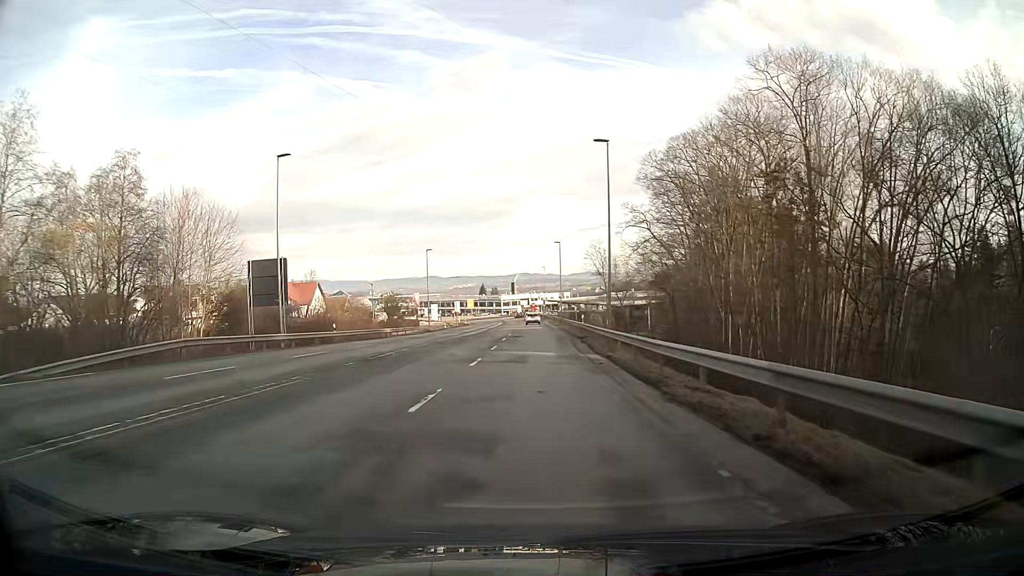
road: secondary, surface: asphalt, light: Day
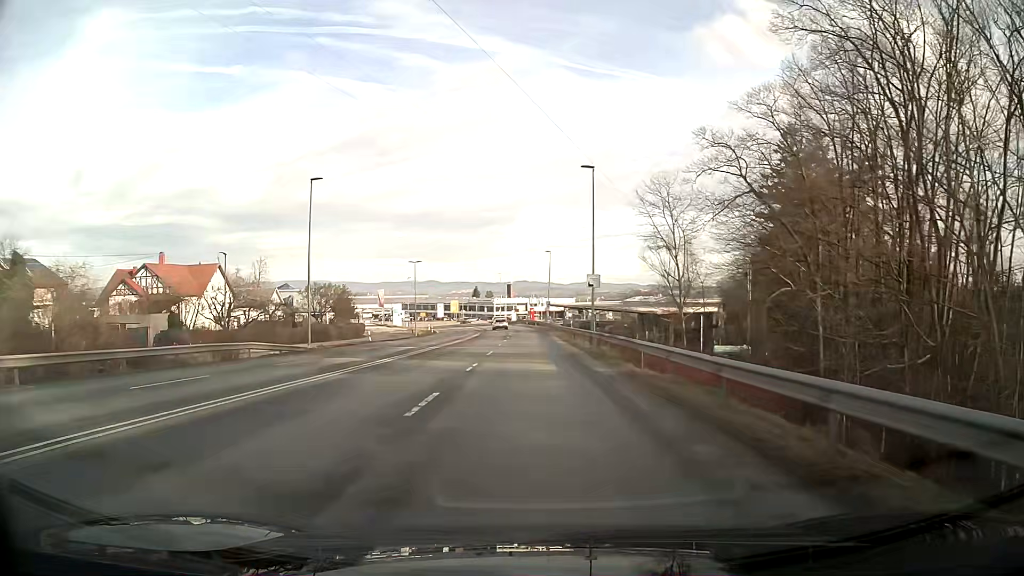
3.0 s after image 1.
(0.0, +45.6) m; 0°
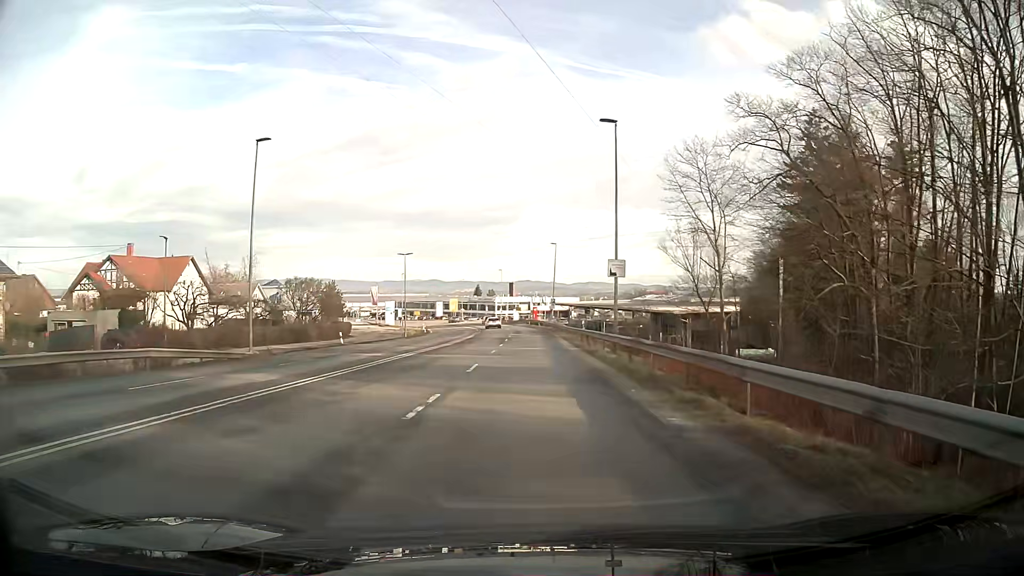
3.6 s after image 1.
(0.0, +9.1) m; 0°
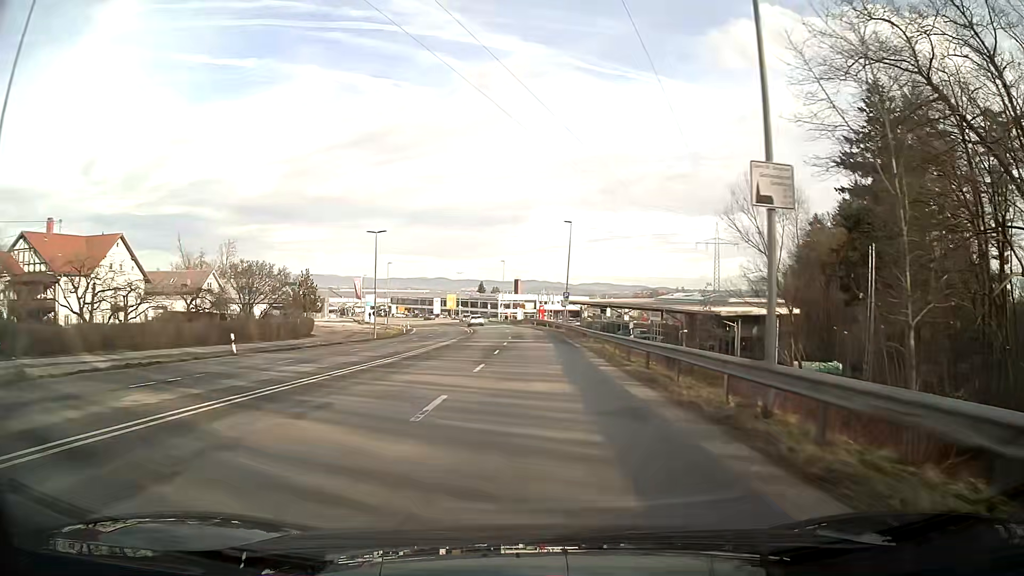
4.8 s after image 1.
(-0.1, +18.3) m; -1°
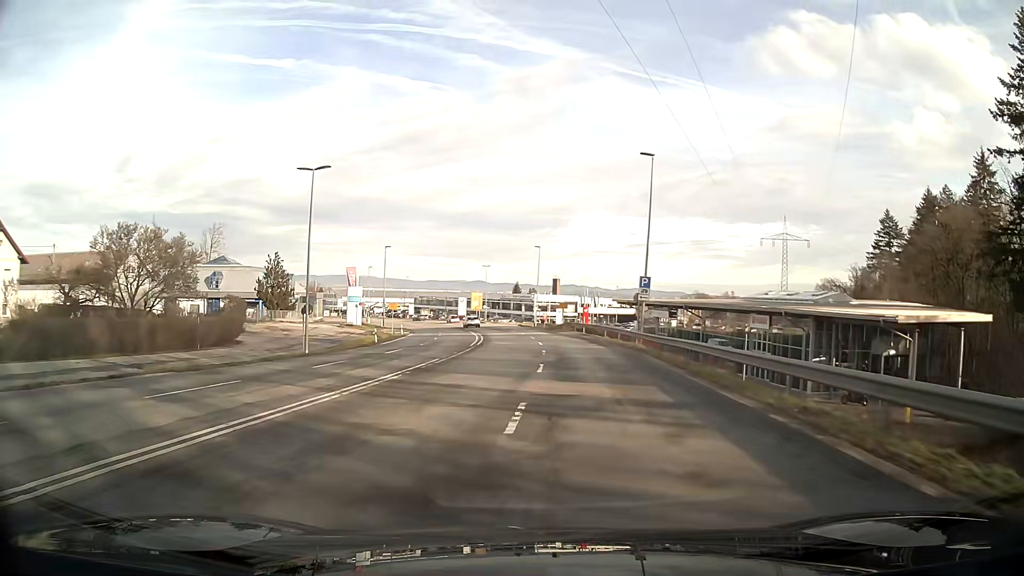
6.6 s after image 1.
(-0.7, +27.5) m; -3°
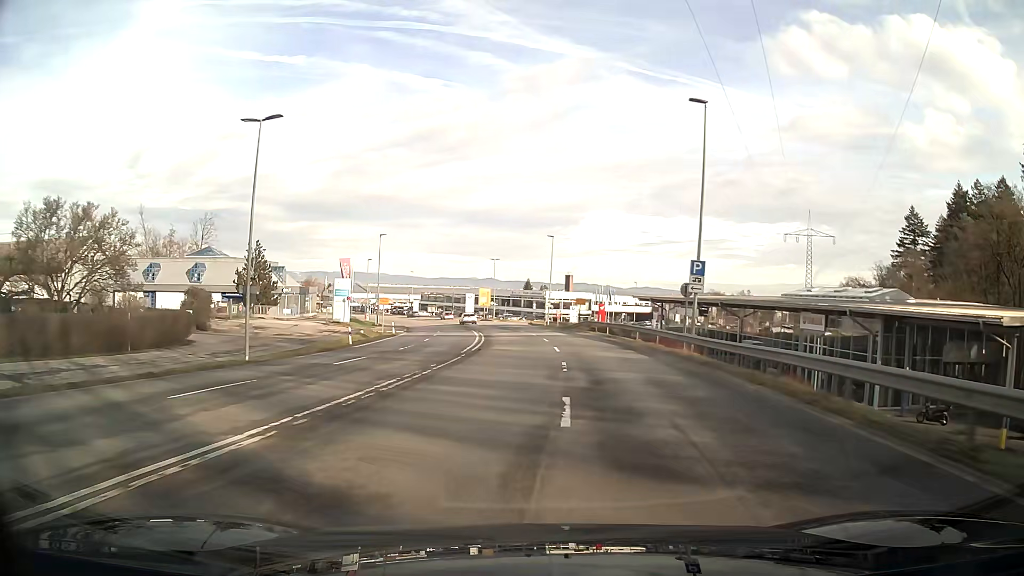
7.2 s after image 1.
(-0.1, +9.1) m; -1°
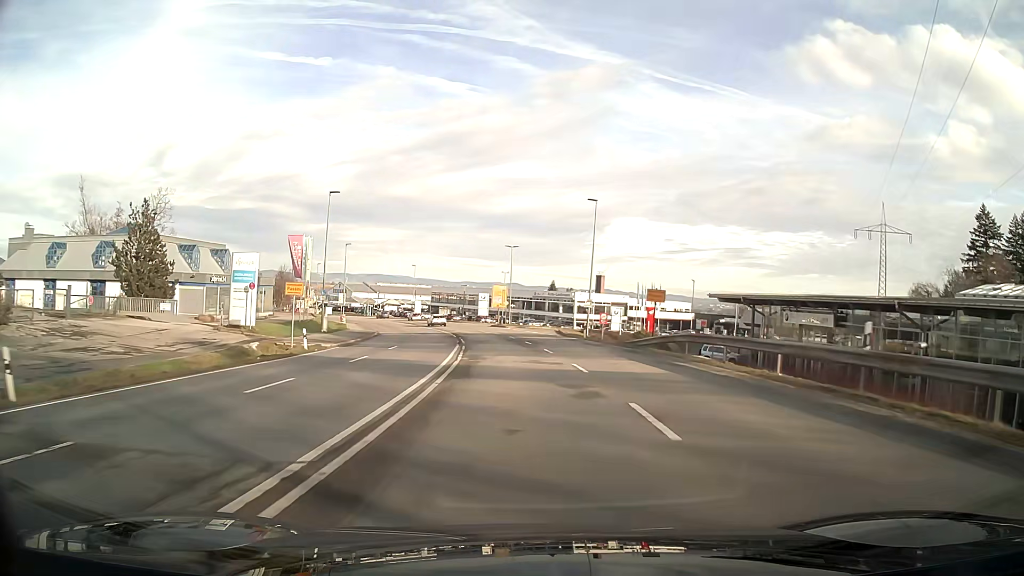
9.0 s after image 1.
(-0.5, +27.1) m; -2°
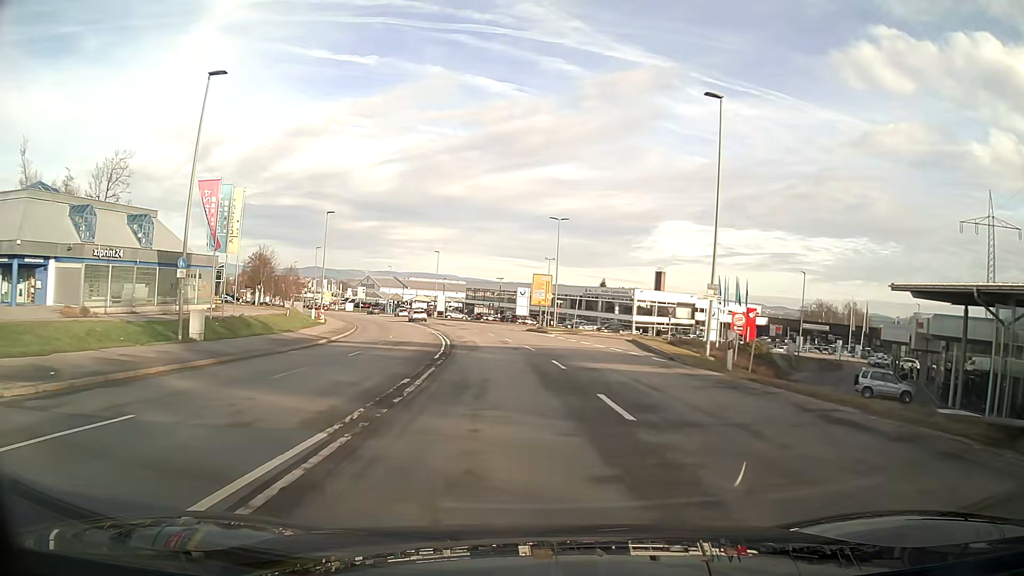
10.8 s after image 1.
(-0.8, +25.2) m; -4°
(0, +10) (-1, +20) (-2, +30) (-3, +40) (-5, +50) (-7, +59) (-10, +69) (-13, +79) (-16, +88) (-19, +98) m
